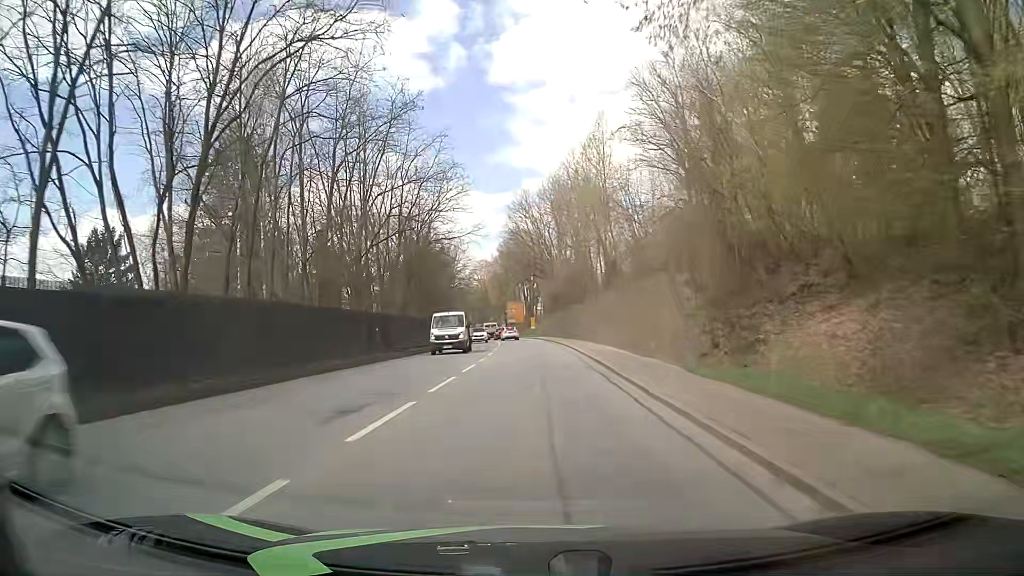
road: primary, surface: asphalt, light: Day
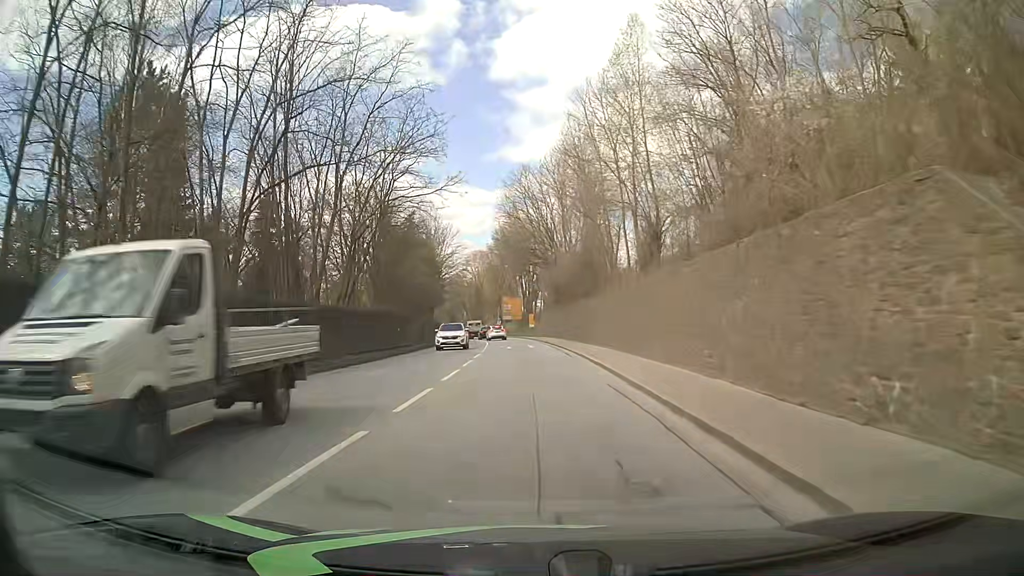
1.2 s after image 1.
(+0.1, +15.3) m; 0°
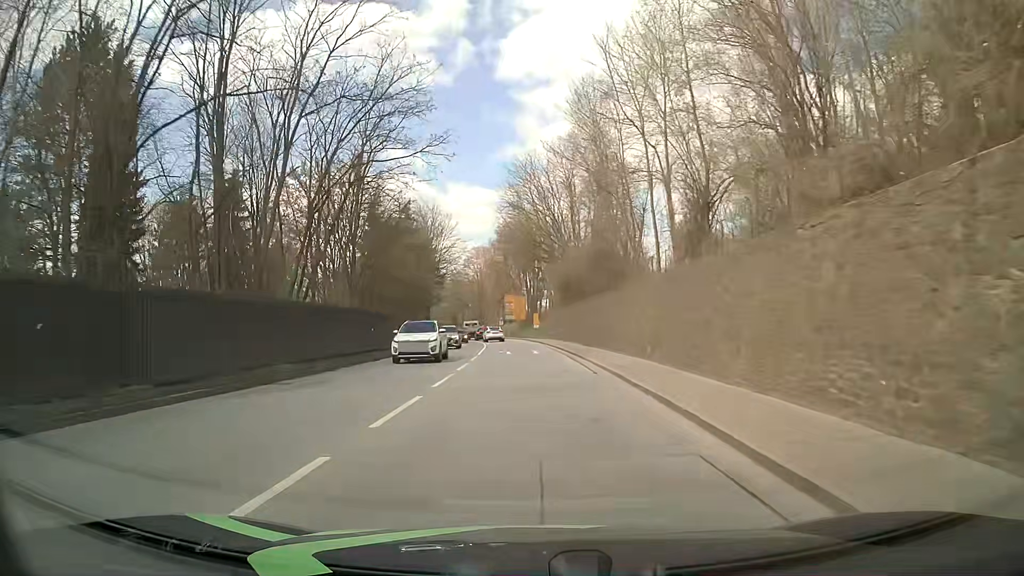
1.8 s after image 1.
(-0.1, +7.7) m; -1°
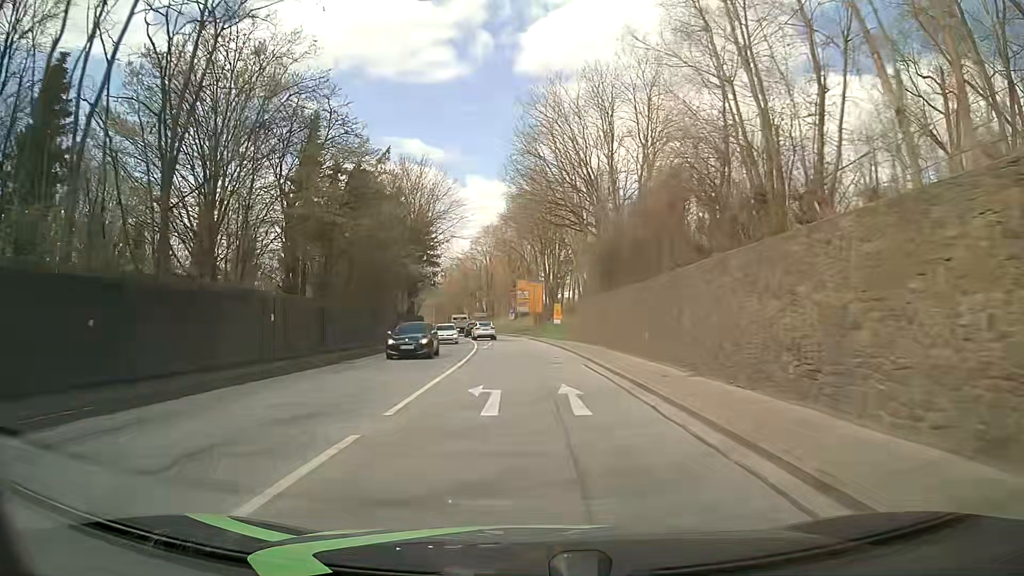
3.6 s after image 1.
(-0.2, +23.0) m; -1°
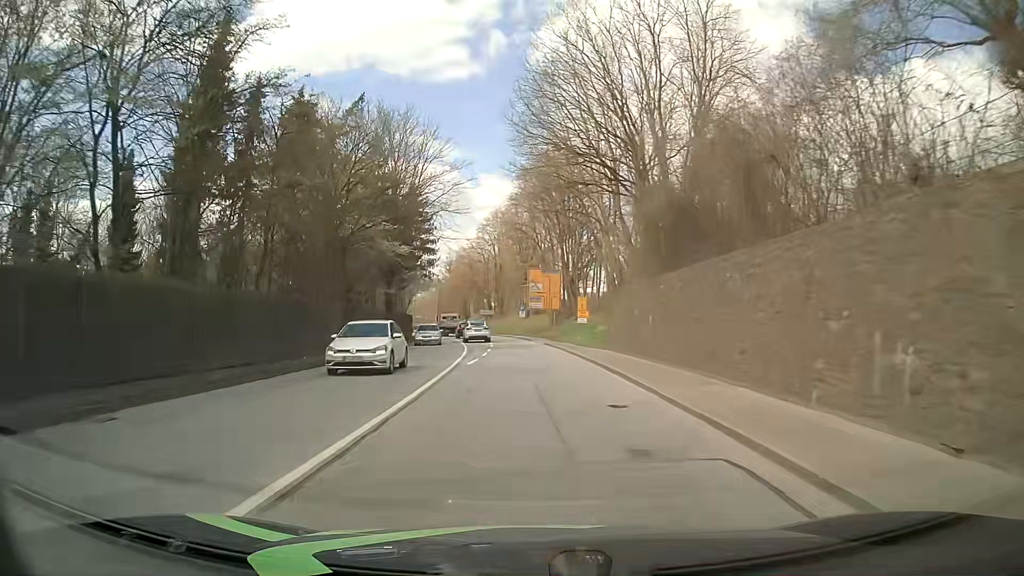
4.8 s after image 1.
(-0.1, +15.4) m; -1°
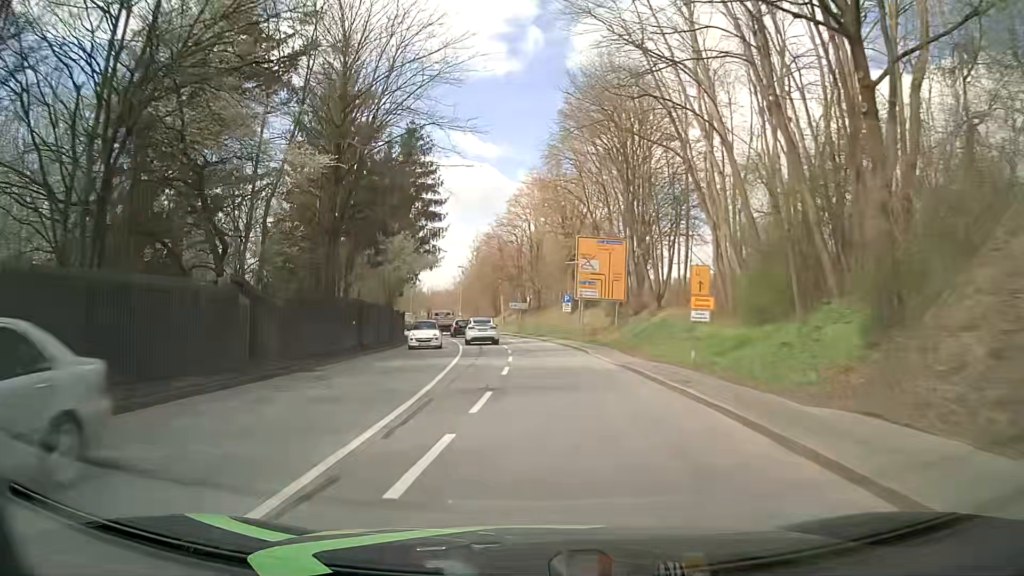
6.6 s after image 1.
(-0.5, +23.0) m; -3°
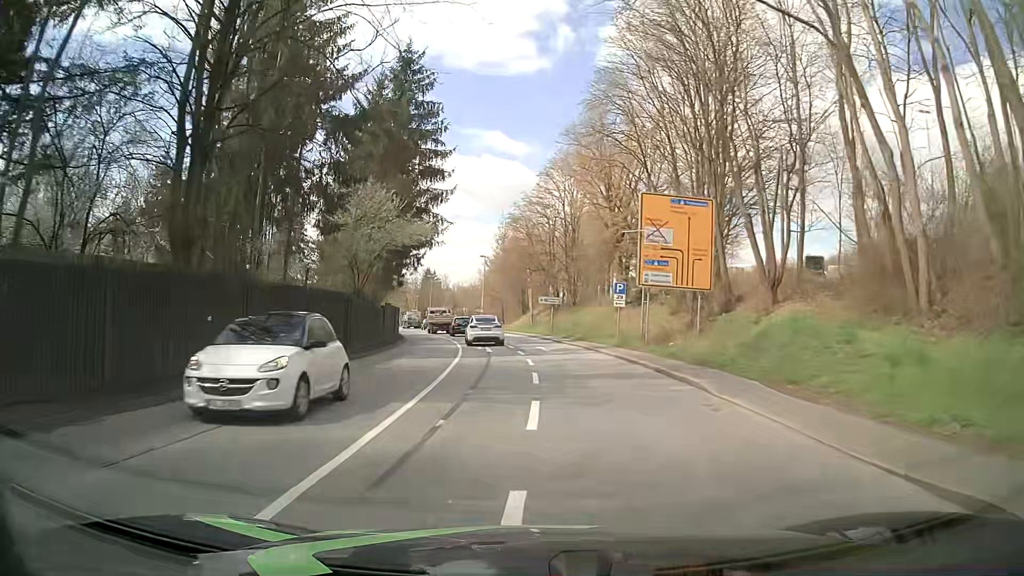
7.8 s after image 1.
(-0.4, +14.6) m; -3°
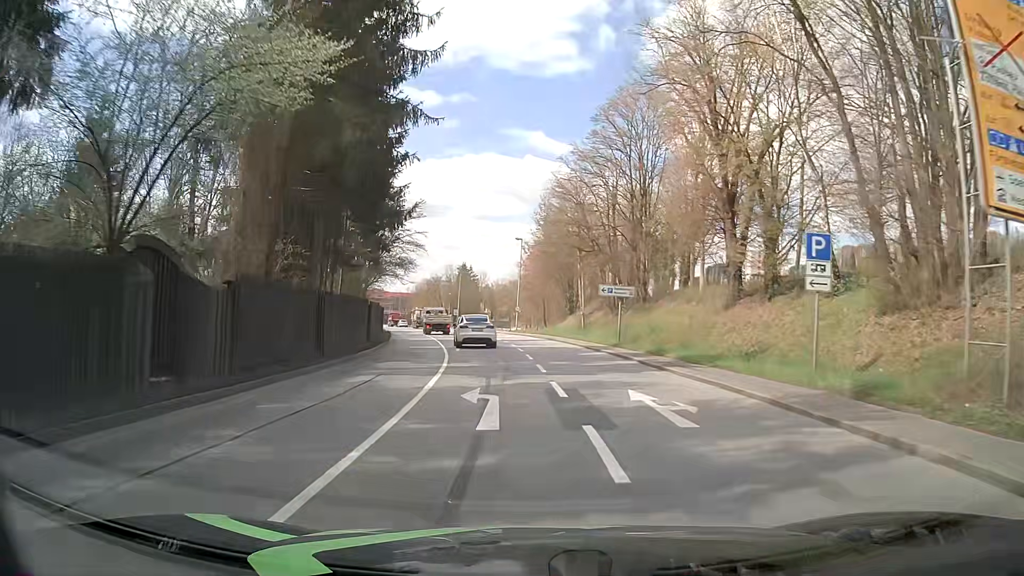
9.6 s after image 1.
(-0.5, +20.8) m; -4°
